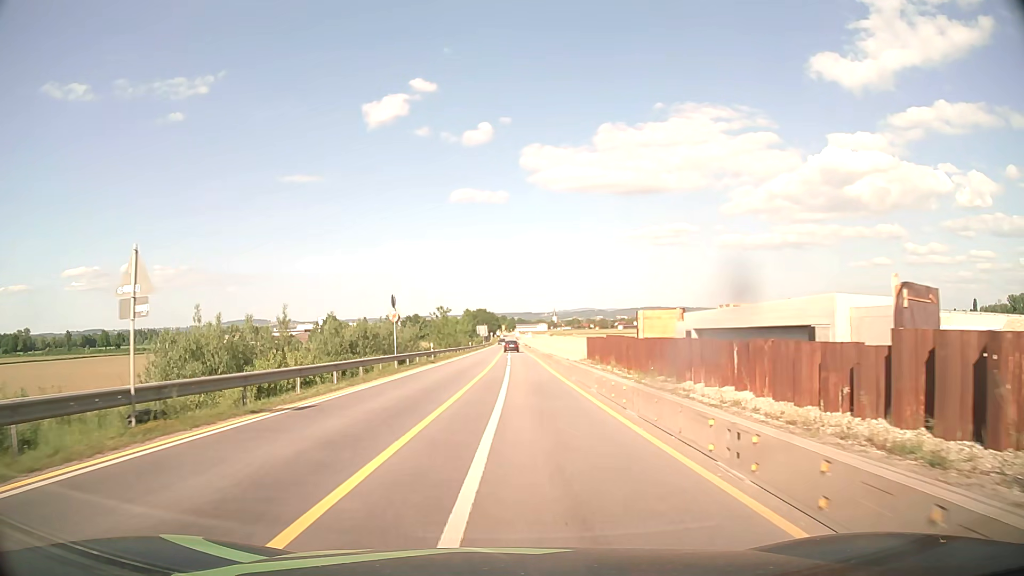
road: motorway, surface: asphalt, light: Day
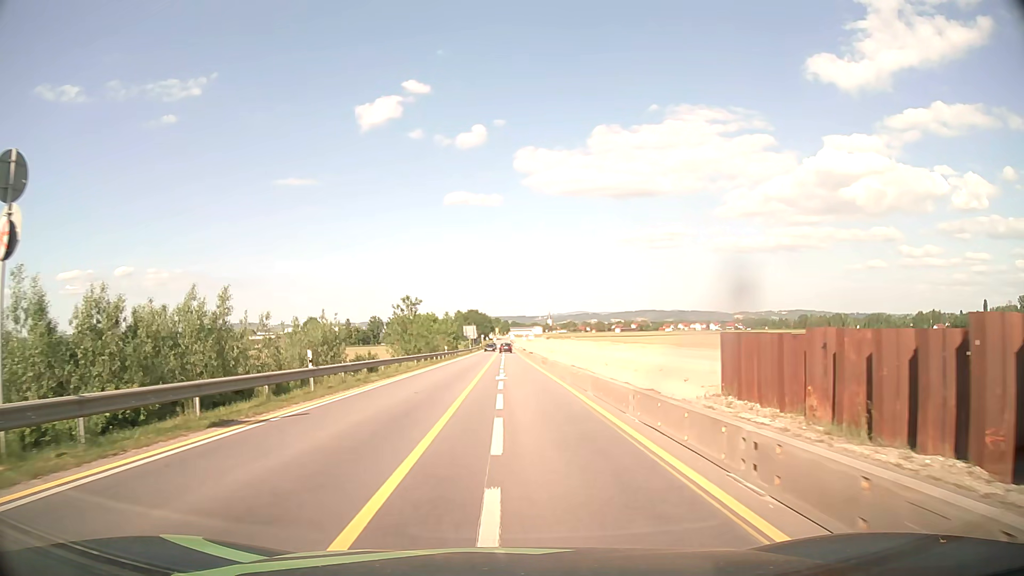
(+0.2, +30.6) m; +1°
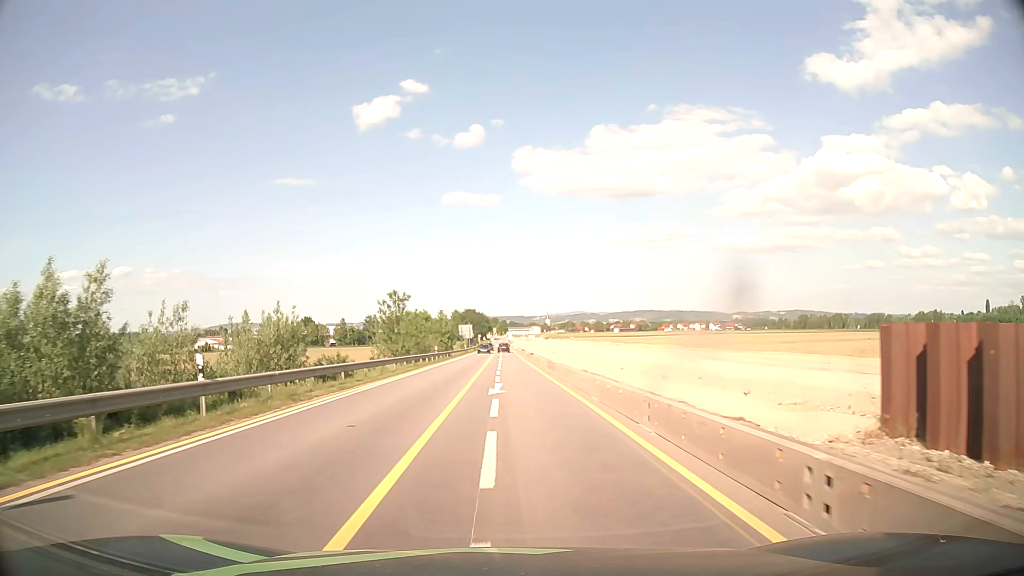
(0.0, +7.6) m; 0°
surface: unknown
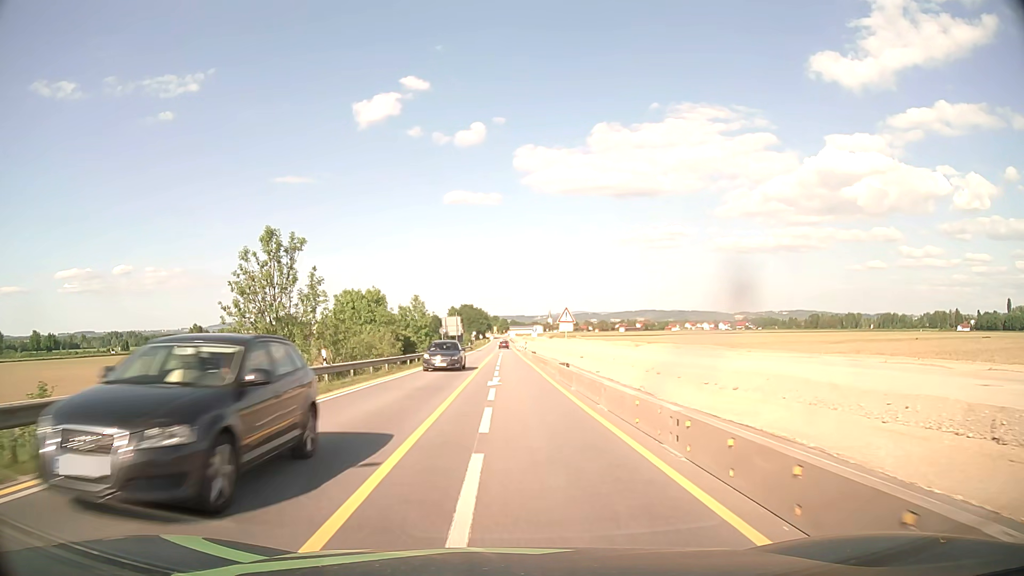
(-0.1, +38.1) m; 0°
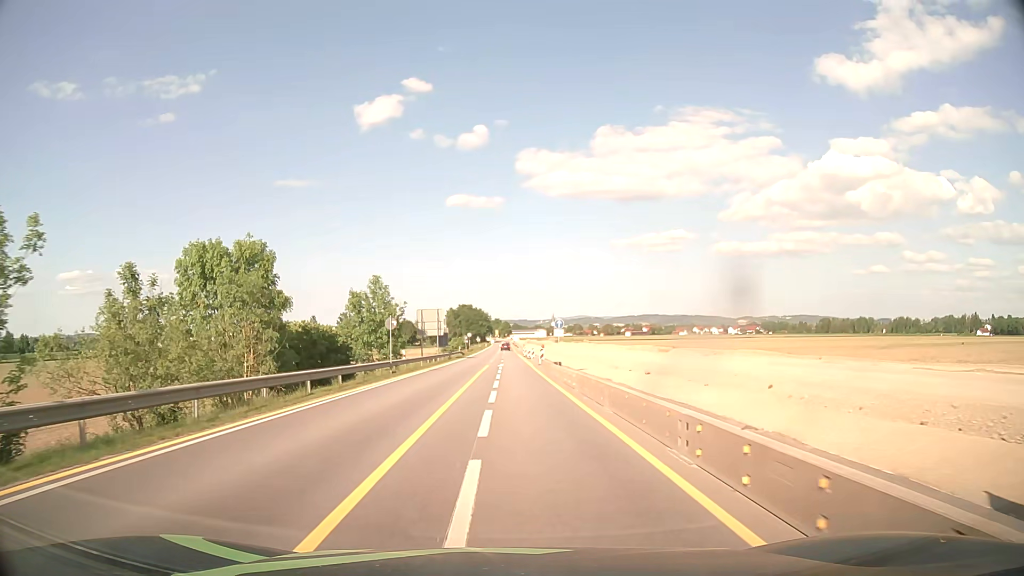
(-0.2, +30.4) m; 0°
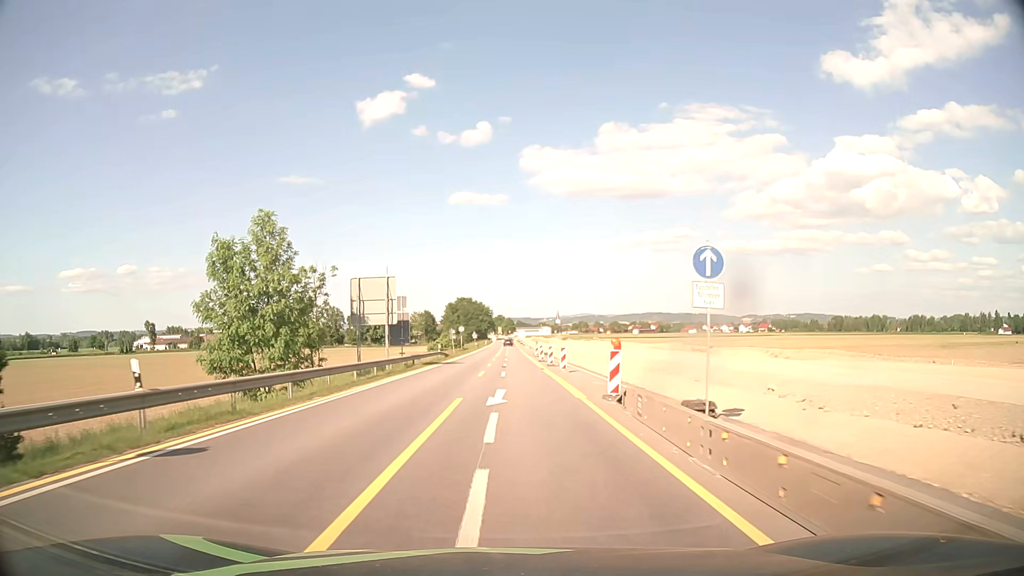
(0.0, +30.5) m; 0°
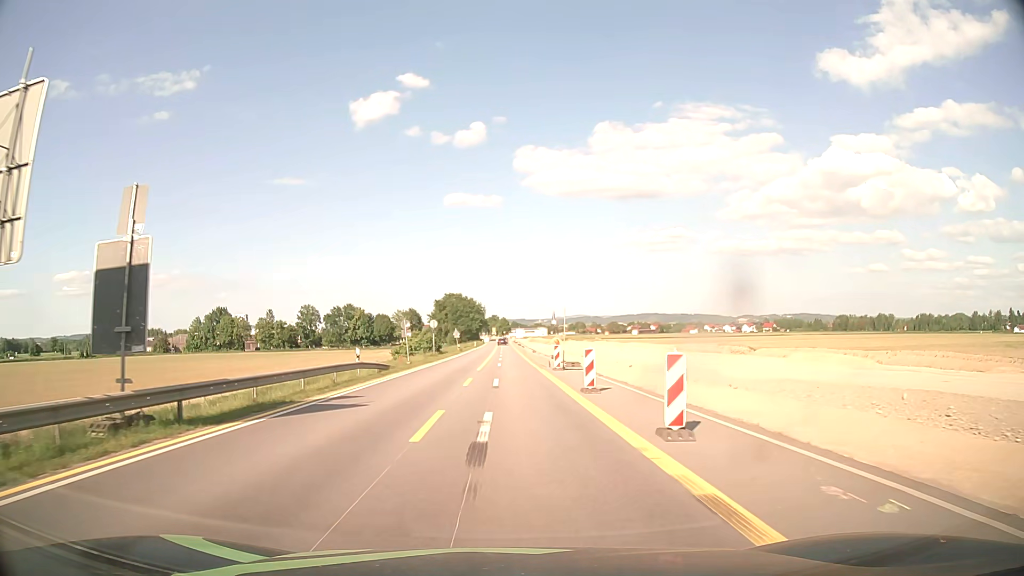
(+0.1, +30.5) m; +1°
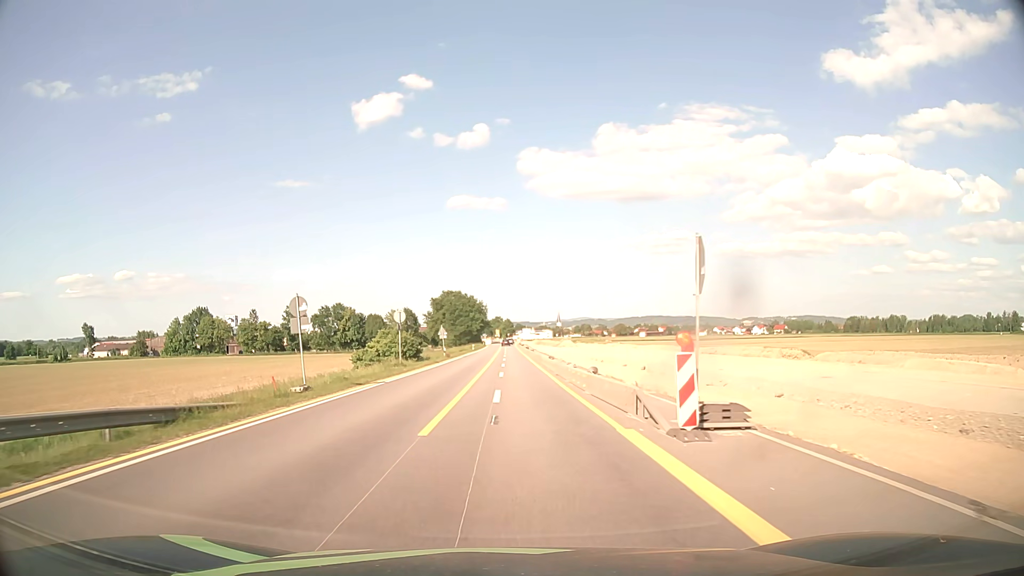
(-0.1, +22.8) m; -1°
(0, +10) (0, +20) (0, +30) (0, +40) (0, +50) (0, +60) (0, +70) (0, +80) (0, +90) (0, +100) m
